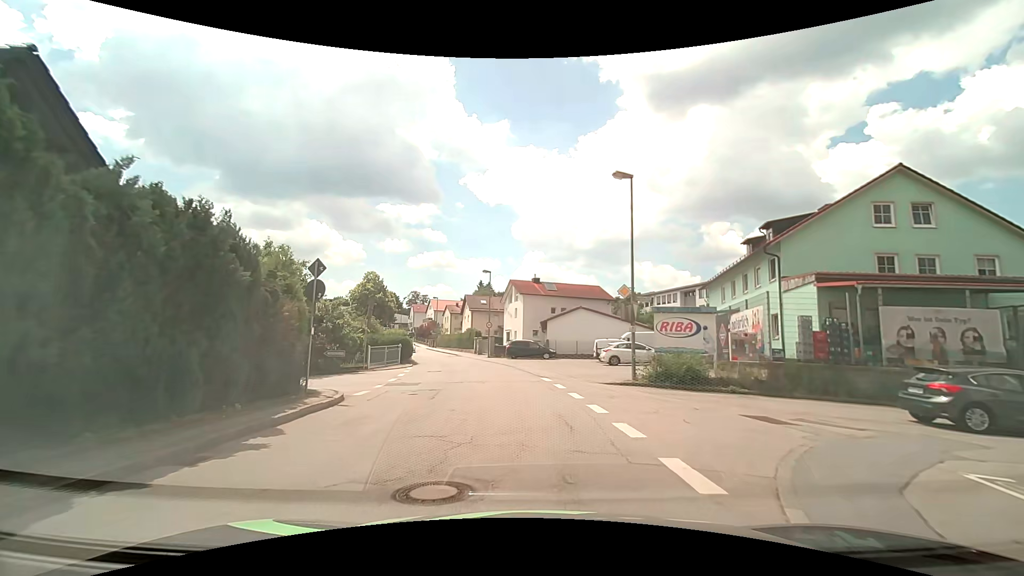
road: unclassified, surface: asphalt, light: Day
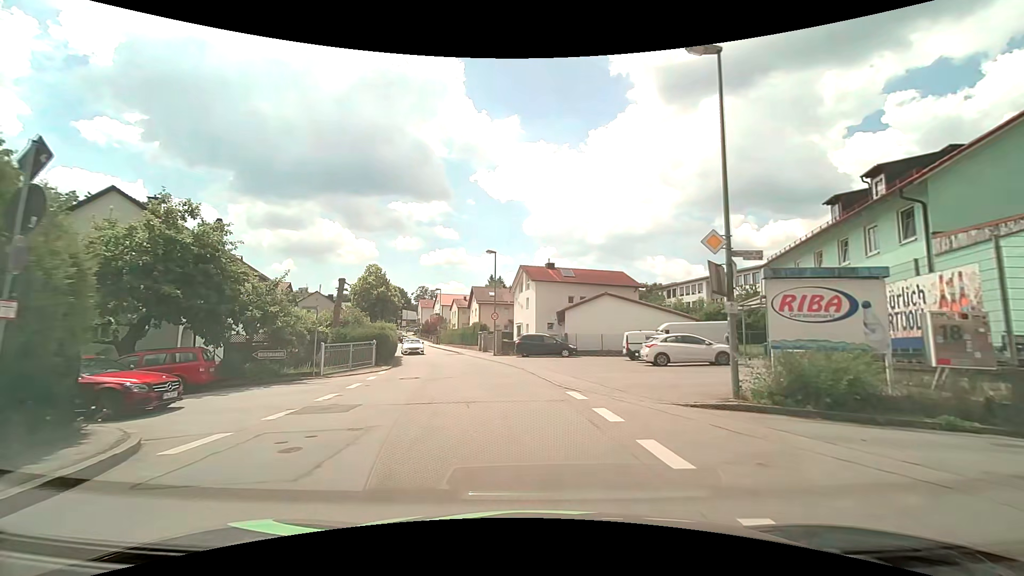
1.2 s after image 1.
(0.0, +8.3) m; 0°
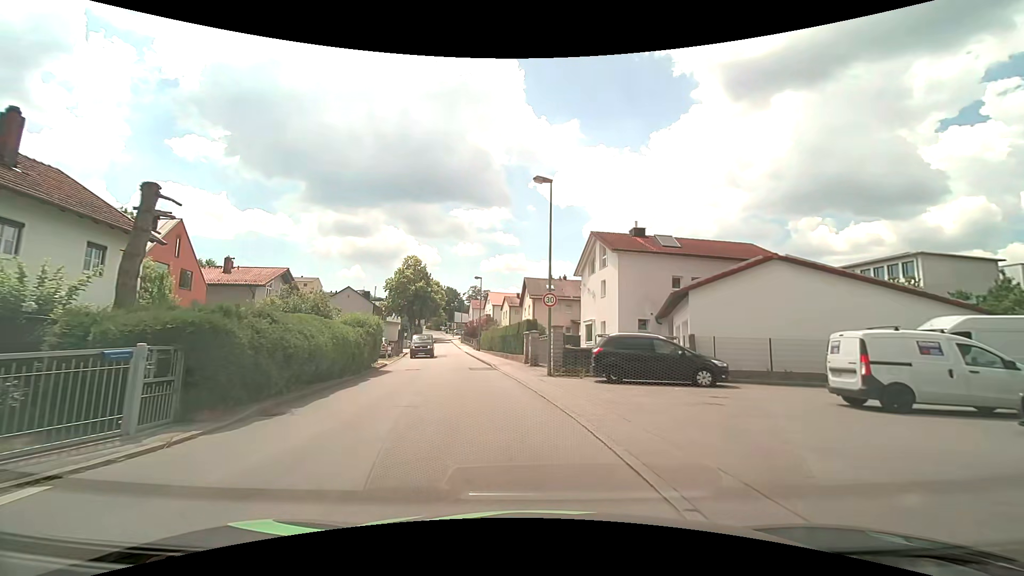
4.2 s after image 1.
(-1.1, +18.4) m; -7°
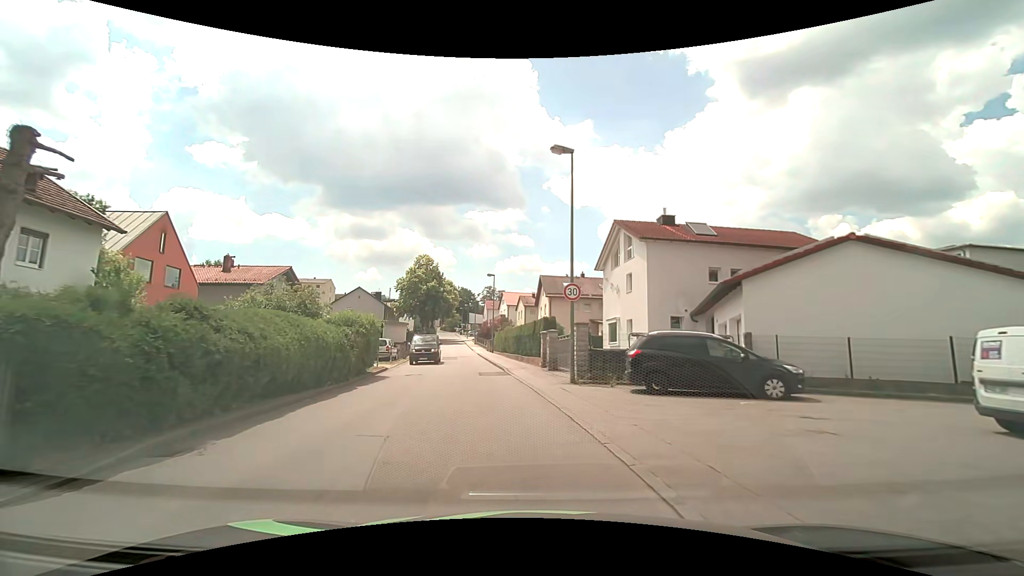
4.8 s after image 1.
(-0.1, +3.4) m; -2°
(0, +10) (-2, +20) (-3, +30) (-5, +40) (-6, +50) (-8, +59) (-9, +69) (-11, +79) (-18, +86) (-28, +85) m
